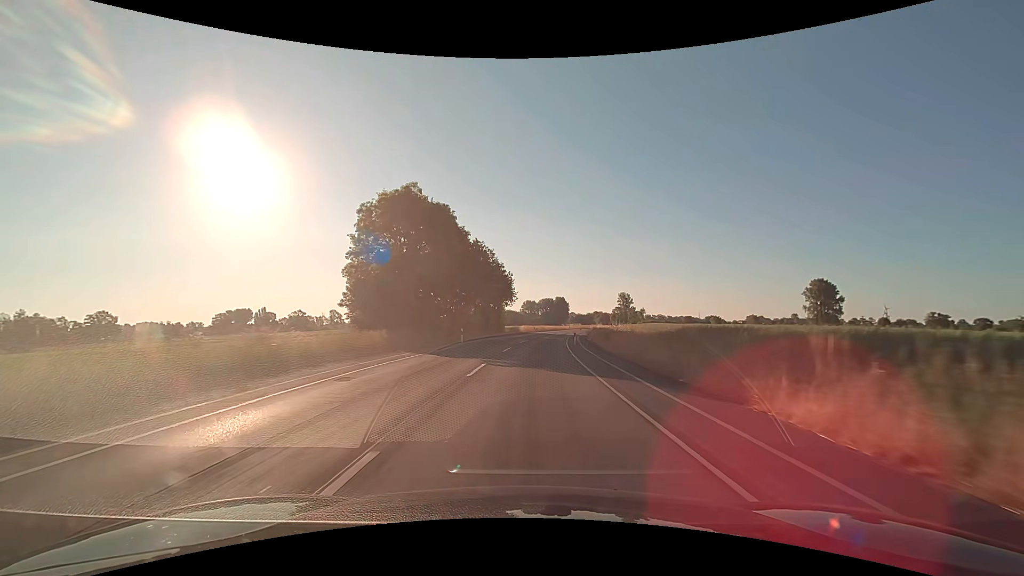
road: secondary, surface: asphalt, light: Day
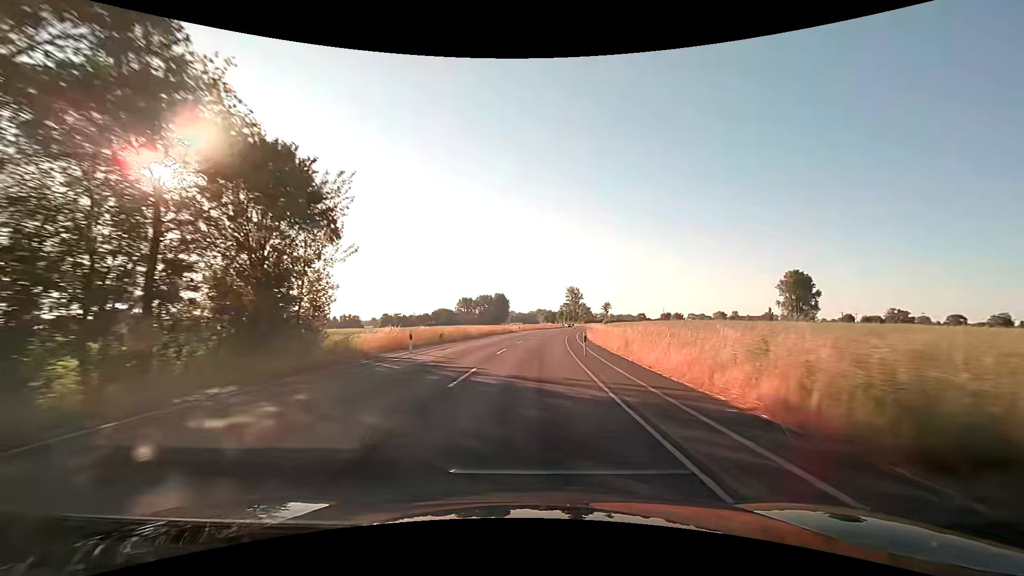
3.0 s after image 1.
(+4.0, +62.5) m; +7°
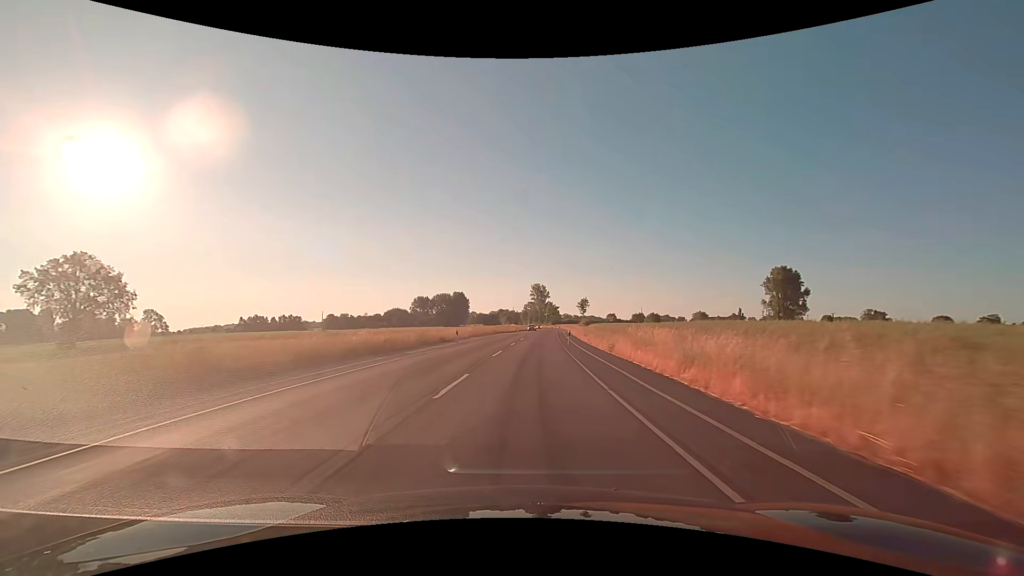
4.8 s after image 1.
(+1.5, +37.6) m; +4°
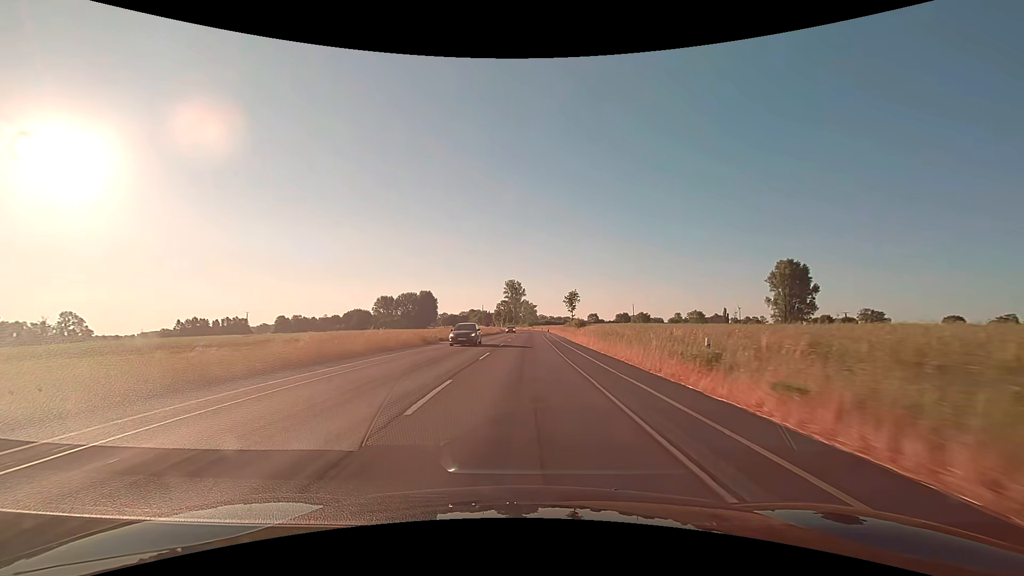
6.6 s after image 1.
(+1.1, +37.6) m; +3°
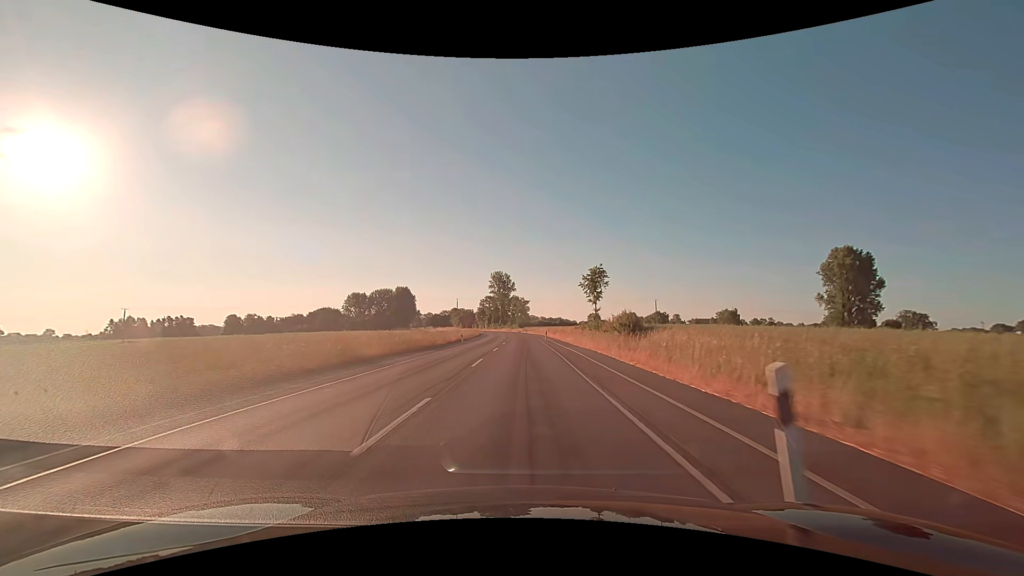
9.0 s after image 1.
(+0.4, +50.1) m; +1°
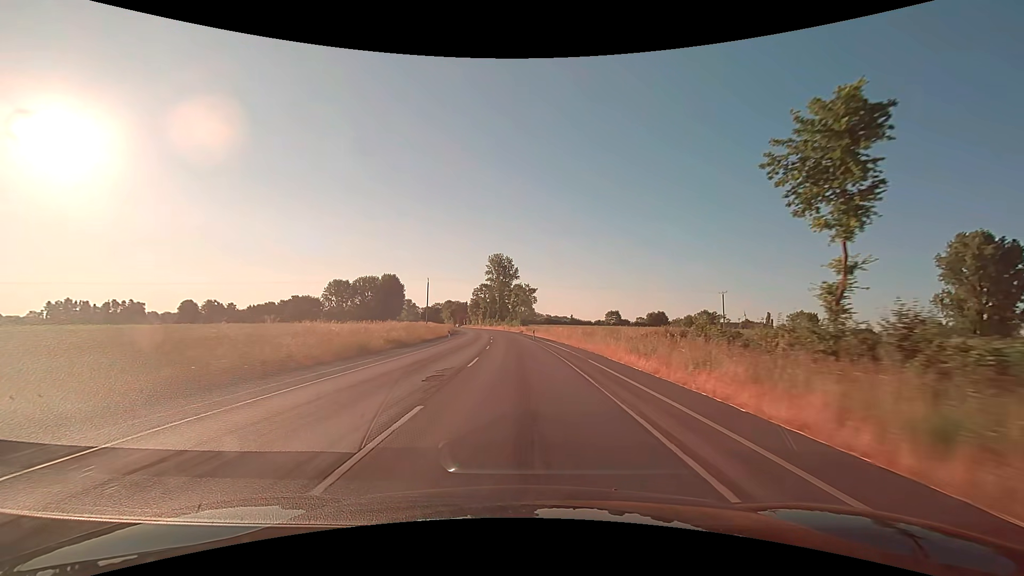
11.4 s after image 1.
(0.0, +50.1) m; 0°
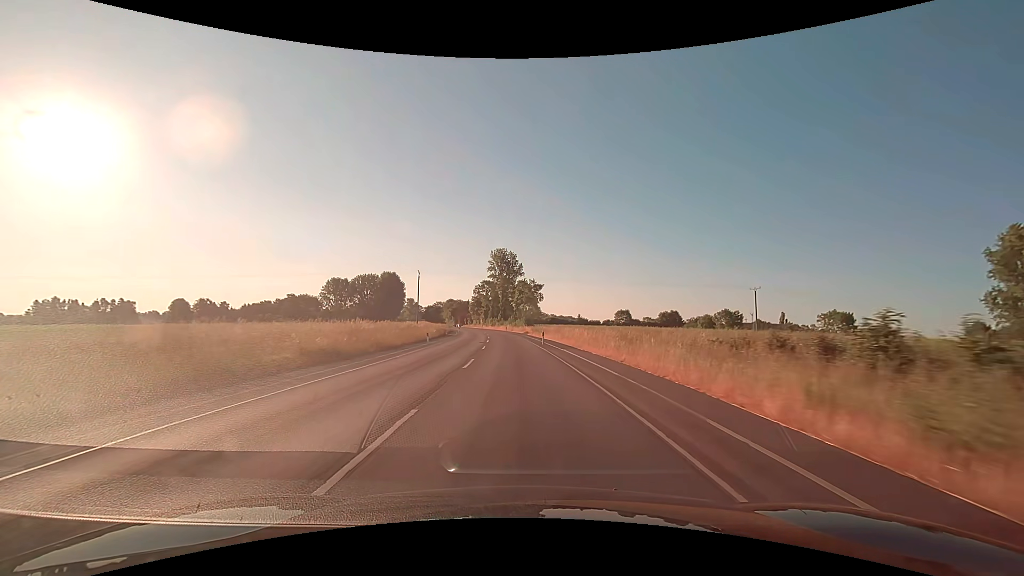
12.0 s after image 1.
(-0.1, +12.5) m; -1°
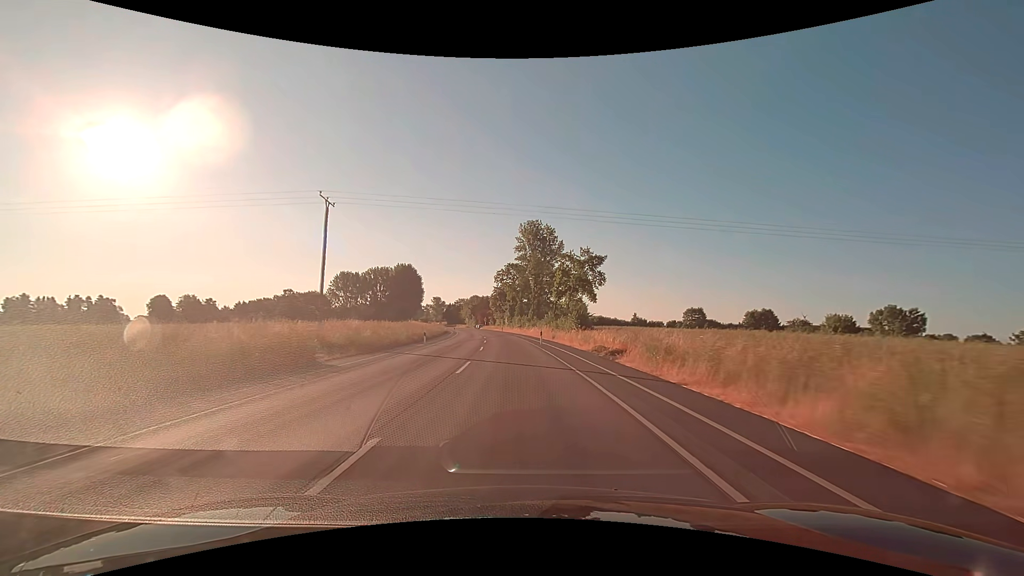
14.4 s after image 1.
(-1.6, +50.2) m; -4°
(0, +10) (0, +20) (-1, +30) (-1, +40) (-2, +50) (-3, +60) (-4, +70) (-5, +80) (-6, +90) (-8, +100) m
